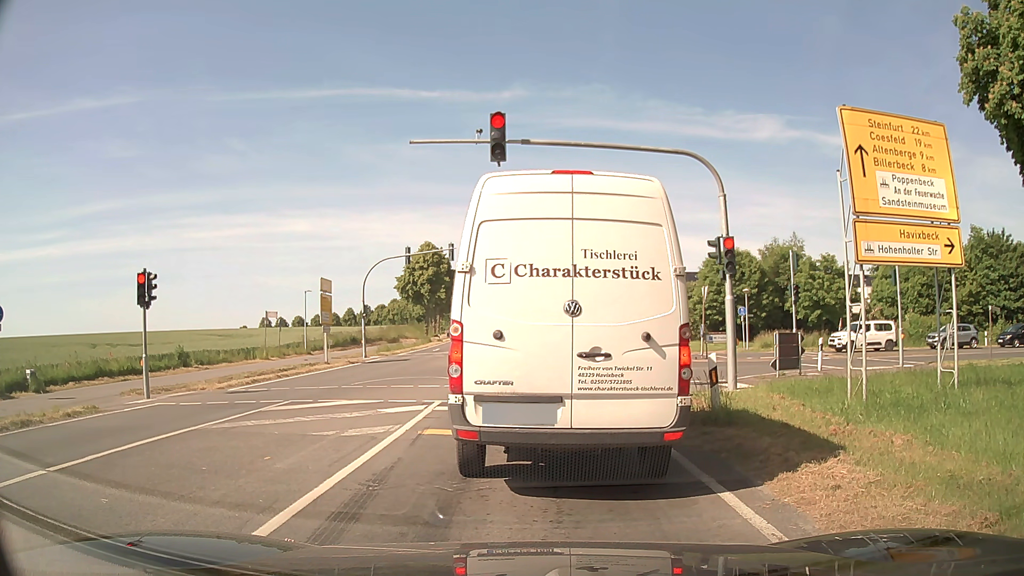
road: secondary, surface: asphalt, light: Day
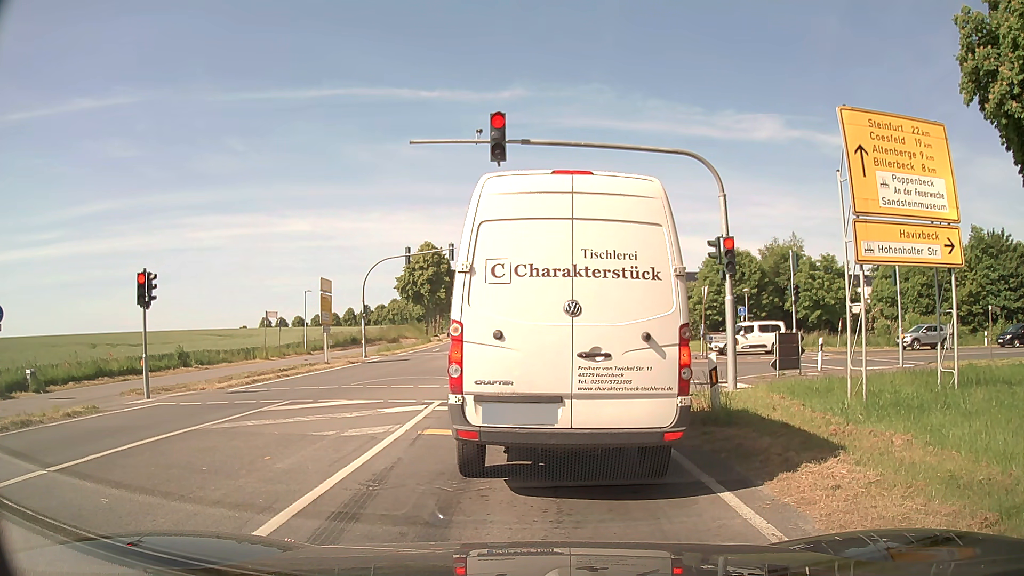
(0.0, 0.0) m; 0°
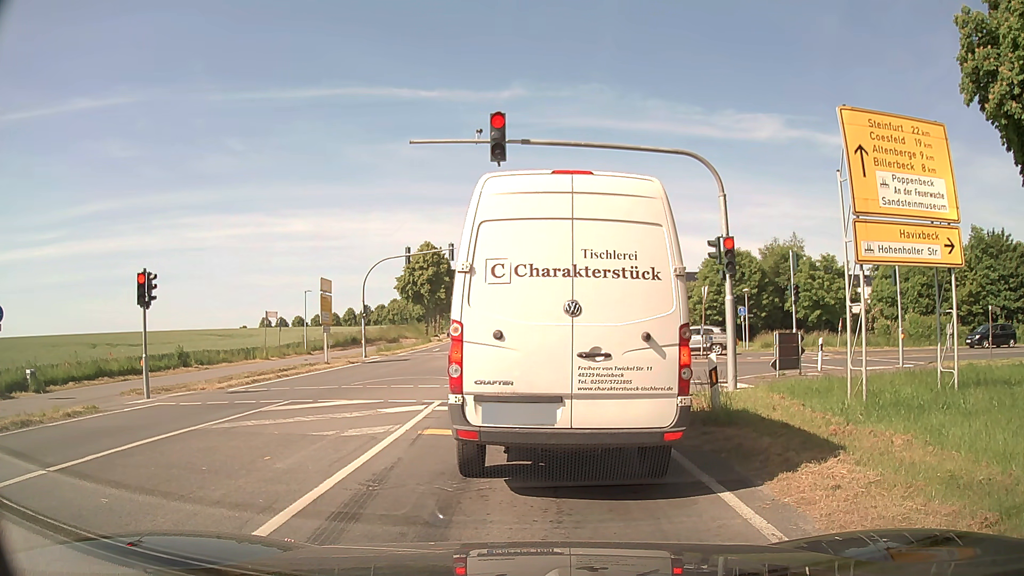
(0.0, 0.0) m; 0°
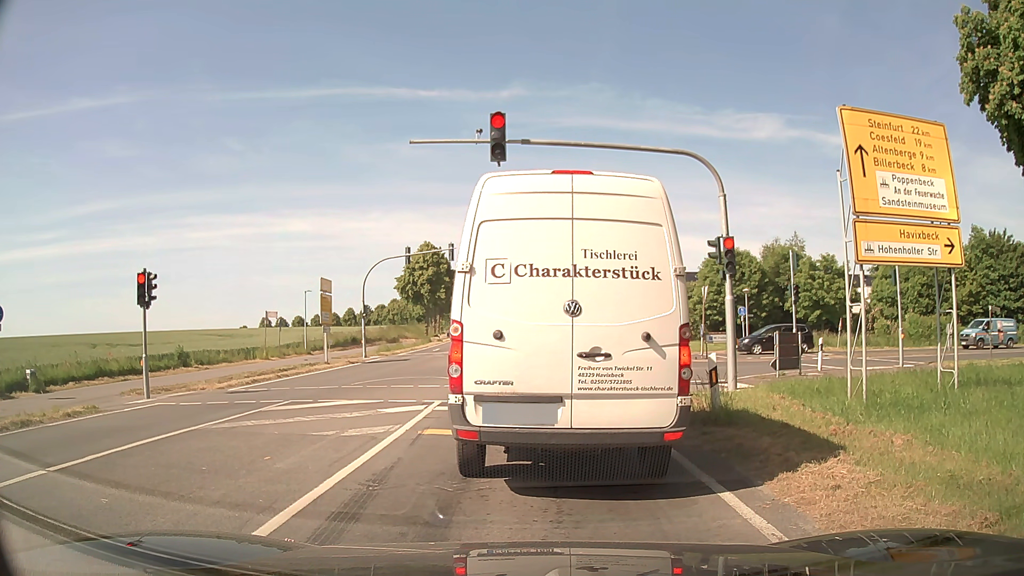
(0.0, 0.0) m; 0°
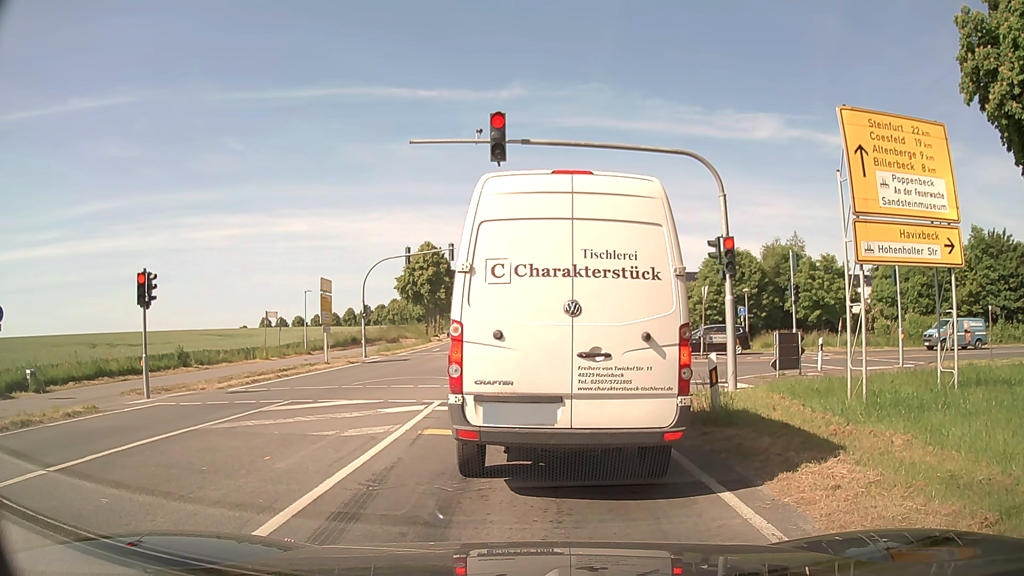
(0.0, 0.0) m; 0°
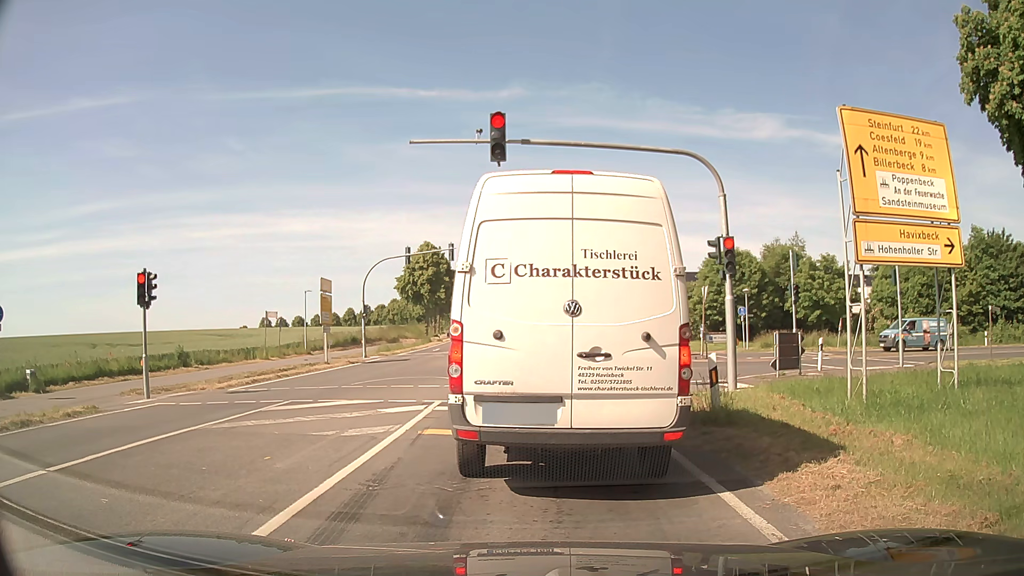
(0.0, 0.0) m; 0°
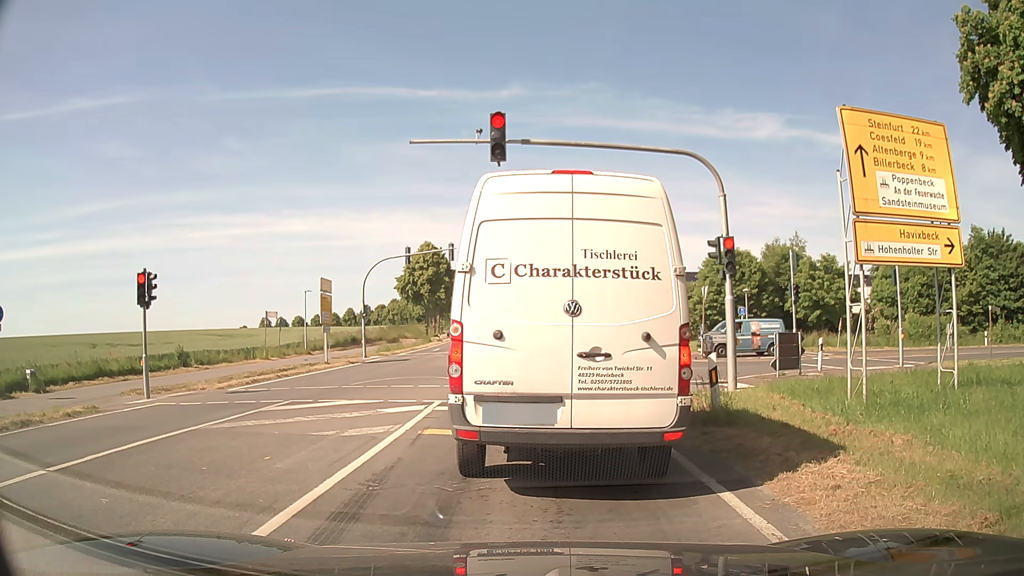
(0.0, 0.0) m; 0°
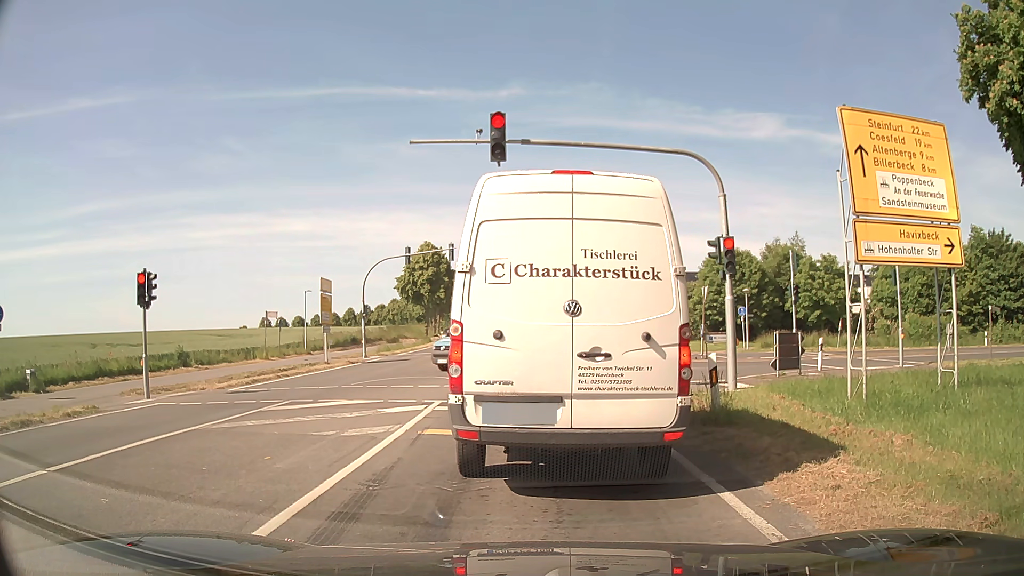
(0.0, 0.0) m; 0°
